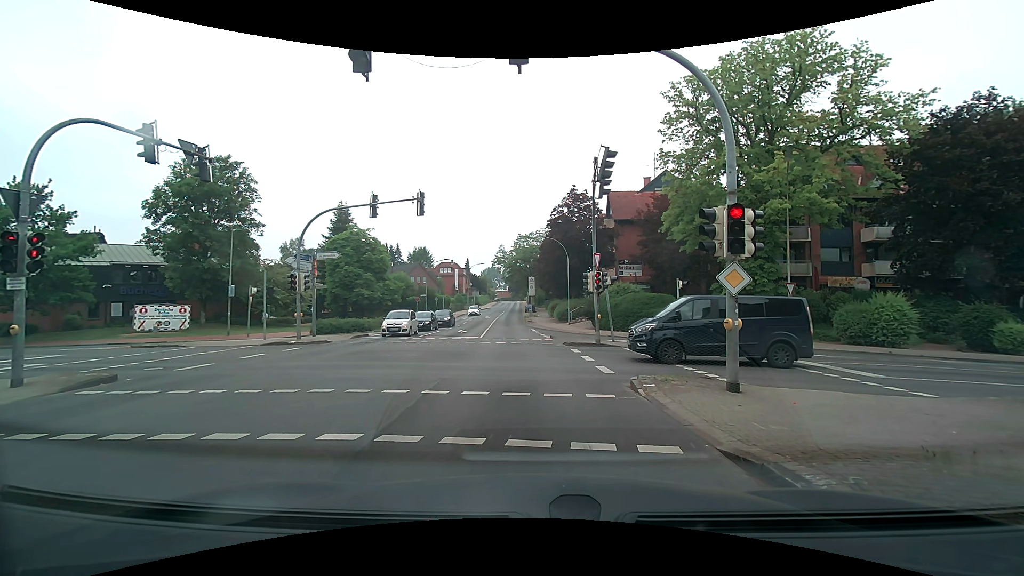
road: secondary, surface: asphalt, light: Day
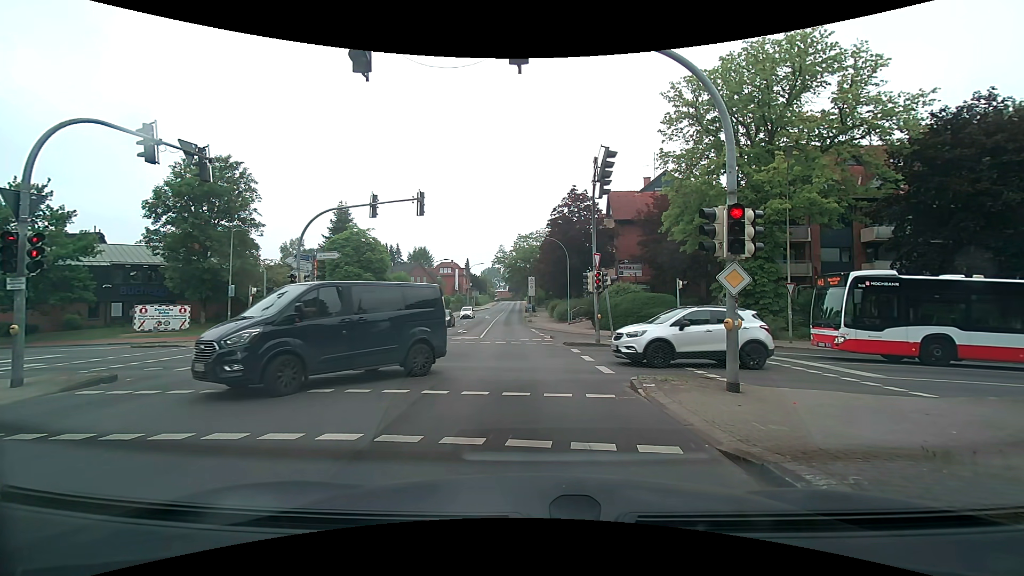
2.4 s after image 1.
(0.0, 0.0) m; 0°
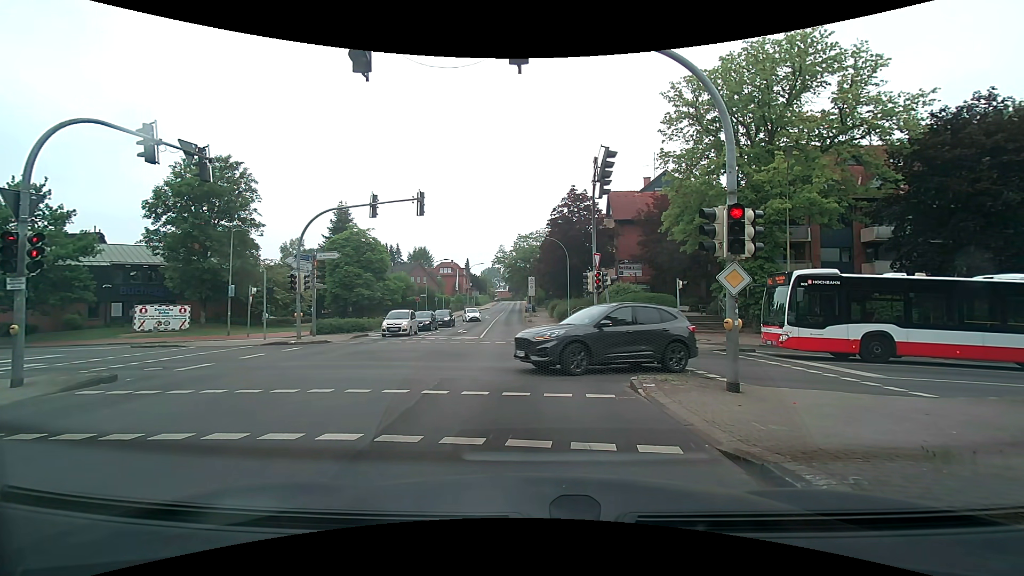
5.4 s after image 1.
(0.0, 0.0) m; 0°
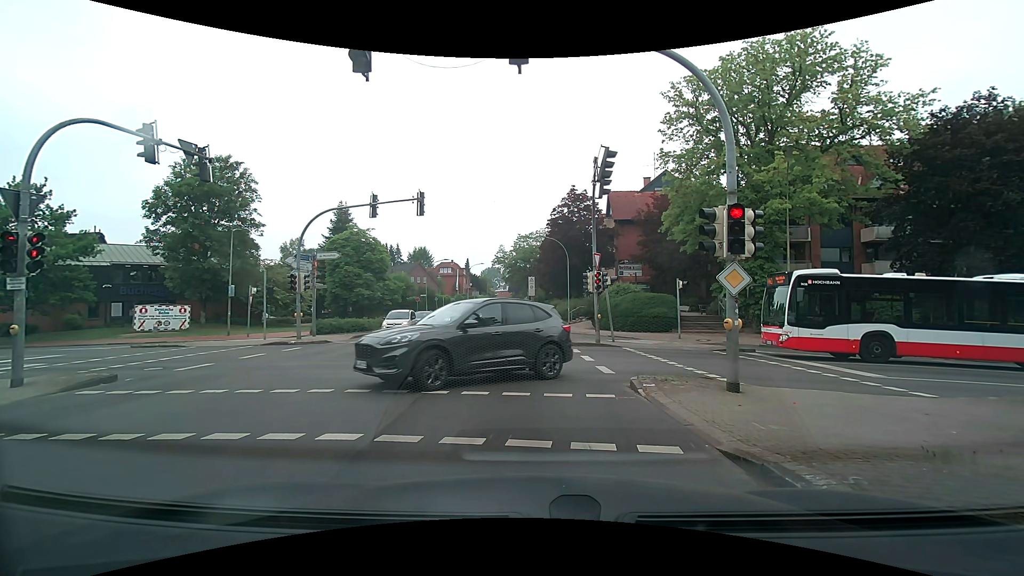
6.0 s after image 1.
(0.0, 0.0) m; 0°
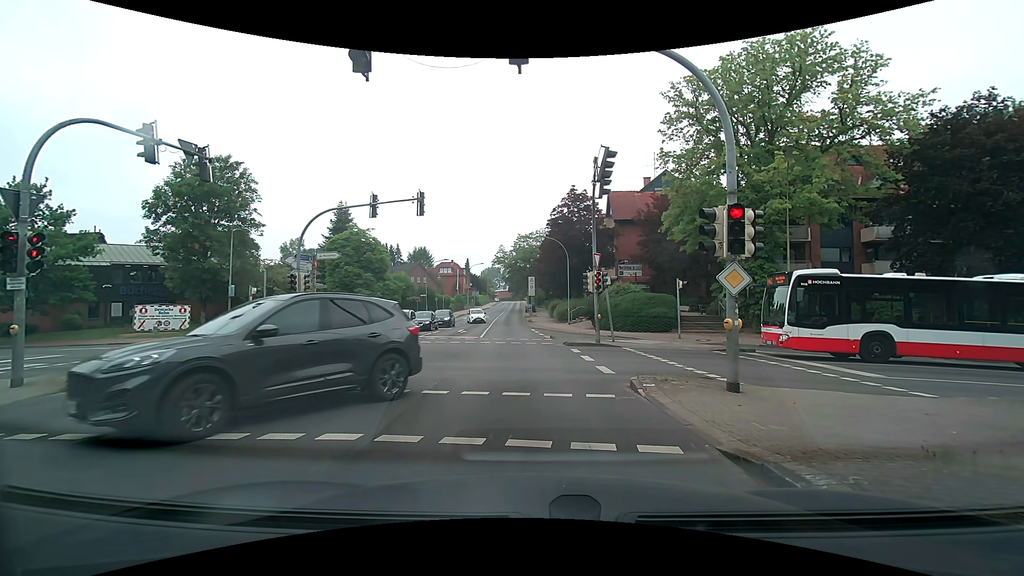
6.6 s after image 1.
(0.0, 0.0) m; 0°
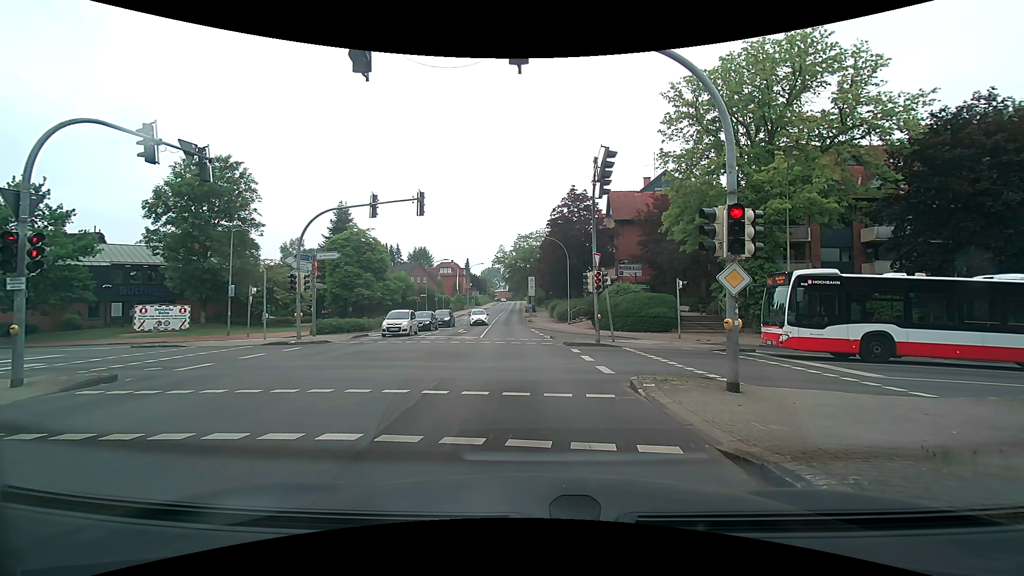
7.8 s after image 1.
(0.0, 0.0) m; 0°
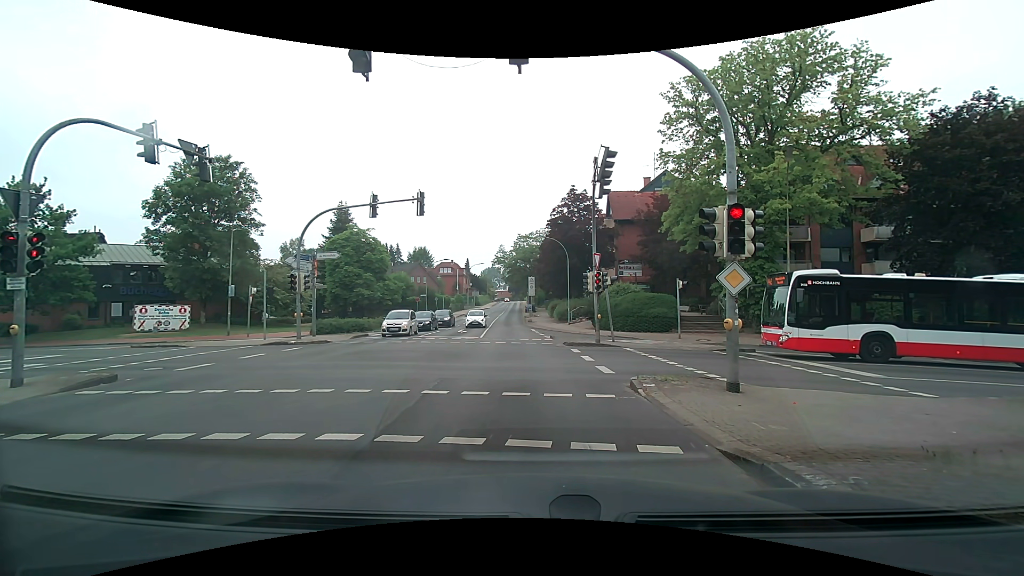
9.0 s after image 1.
(0.0, 0.0) m; 0°
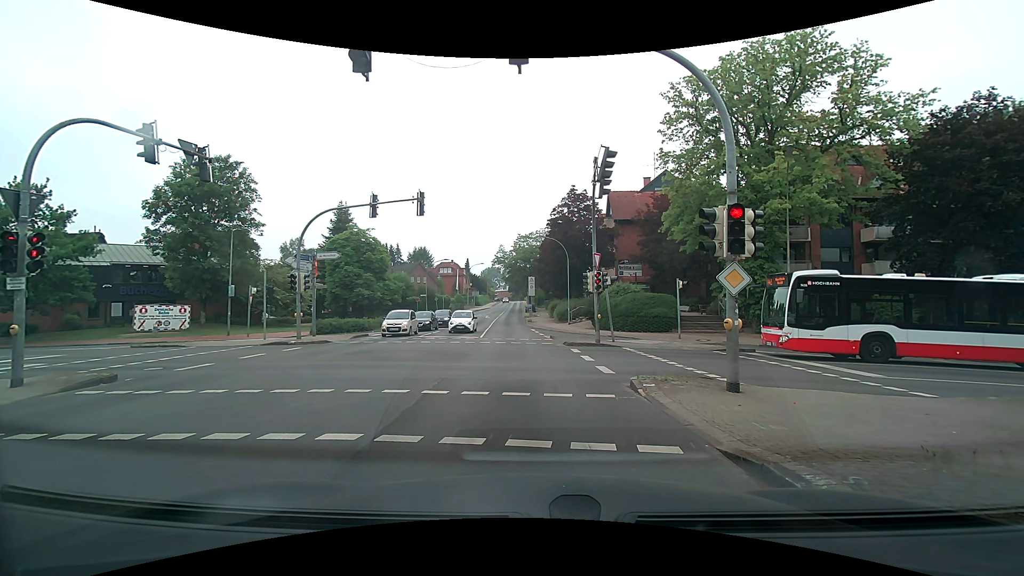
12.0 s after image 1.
(0.0, 0.0) m; 0°
(0, +10) (+1, +20) (0, +30) (0, +40) (0, +50) (-1, +60) (-1, +70) (0, +80) (0, +90) (0, +100) m
